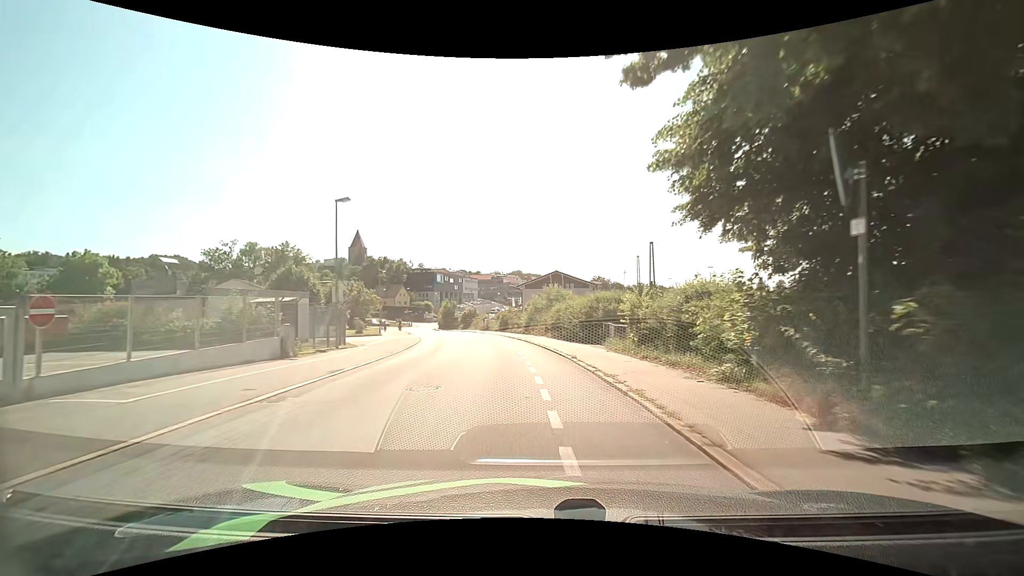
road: residential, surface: asphalt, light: Day
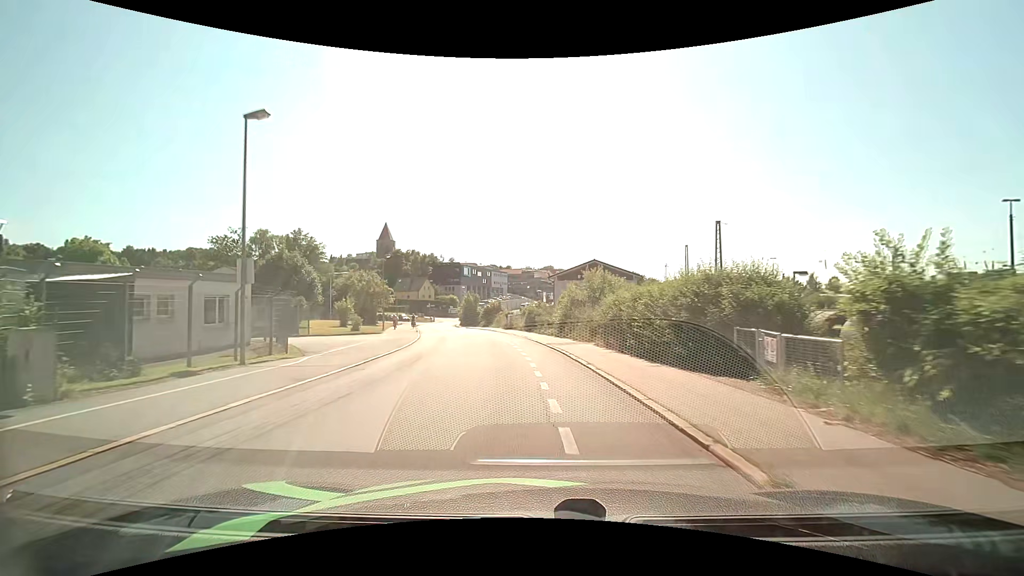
(-0.3, +11.4) m; -3°
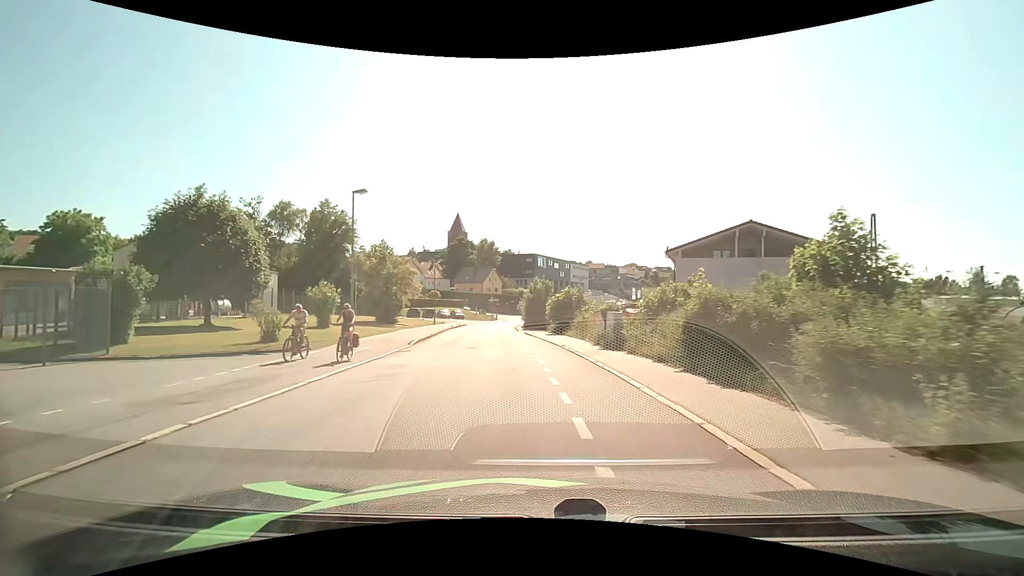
(-2.3, +27.8) m; -9°
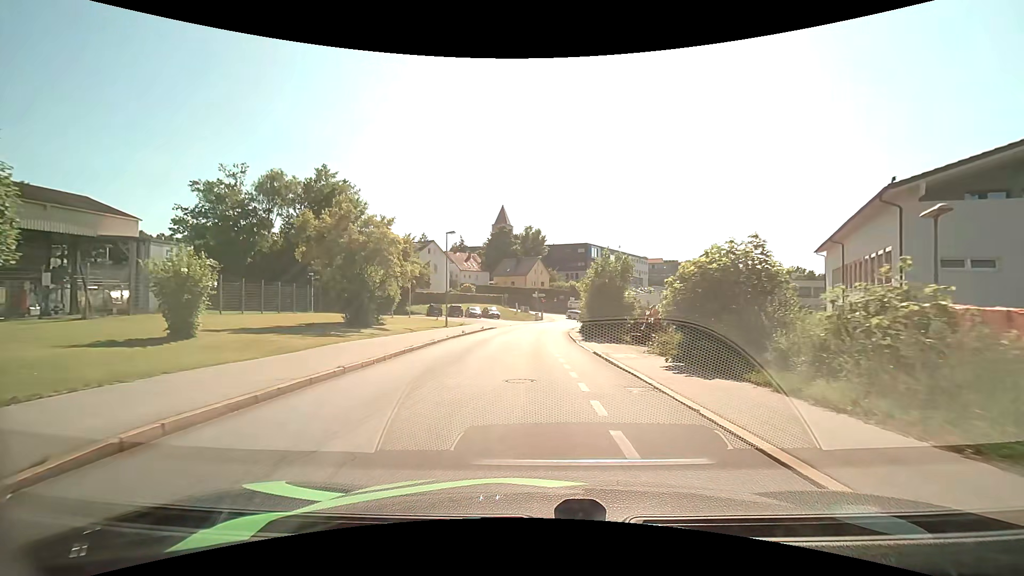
(-1.2, +21.0) m; -5°
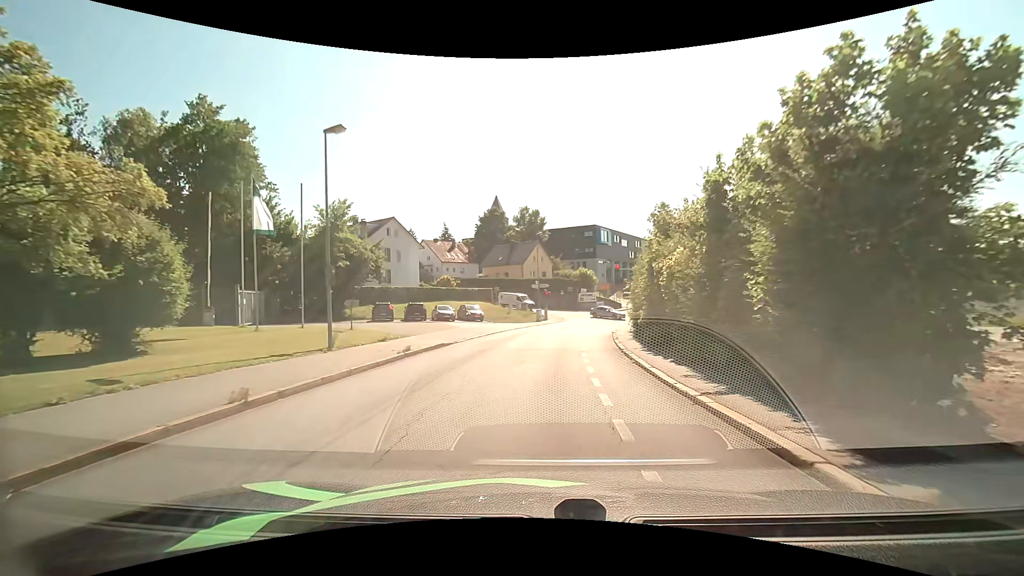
(-0.2, +23.6) m; 0°
(0, +10) (+1, +20) (+2, +30) (+3, +40) (+6, +49) (+9, +59) (+7, +69) (+1, +76) (-8, +82) (-16, +87) m
